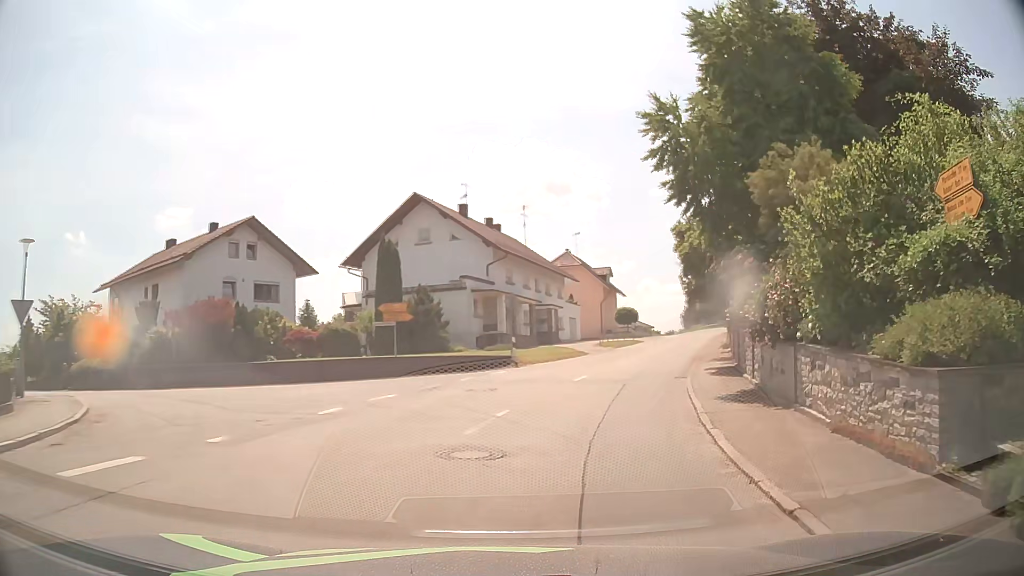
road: secondary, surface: asphalt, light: Day
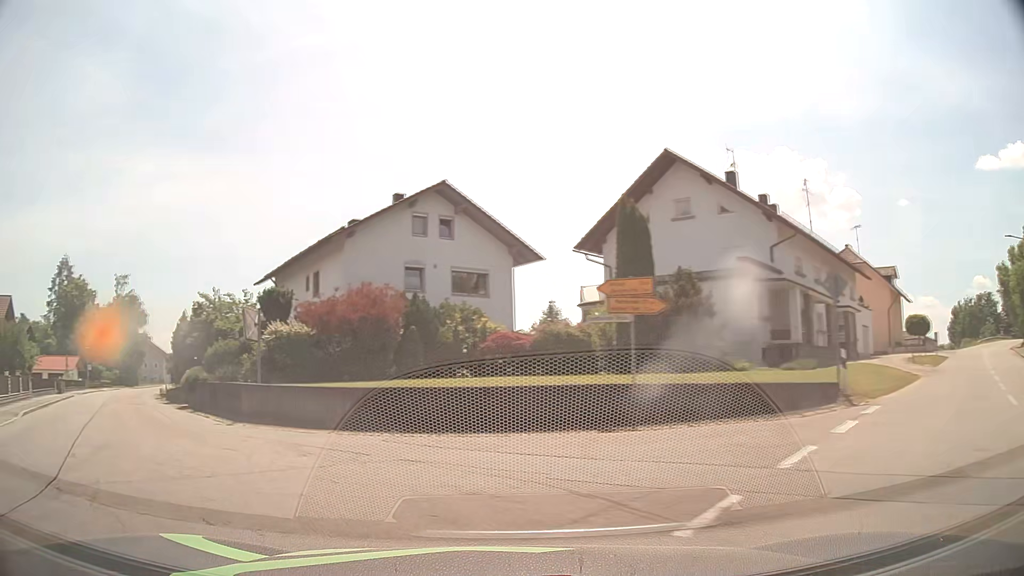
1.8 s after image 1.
(-0.4, +13.0) m; -20°
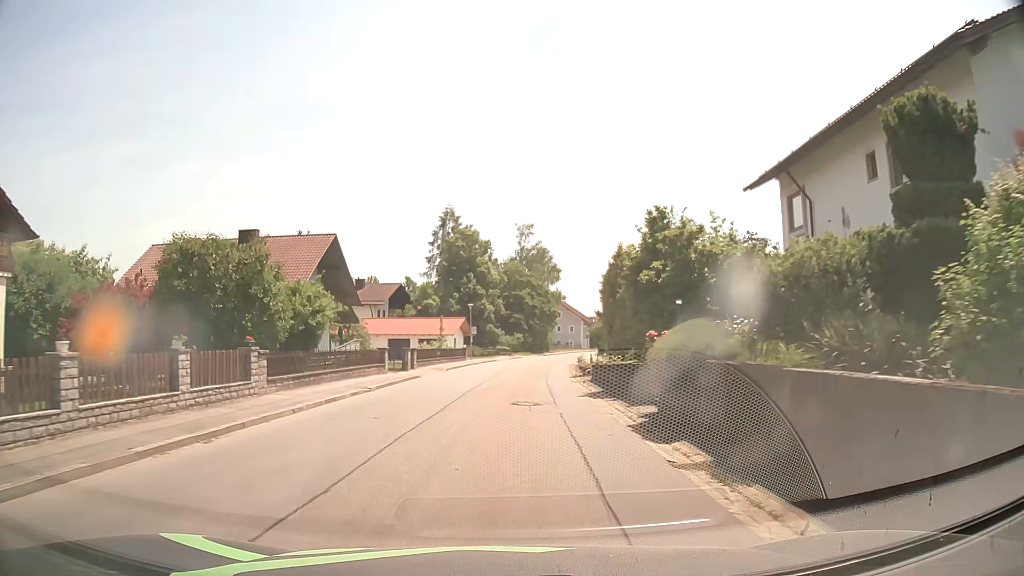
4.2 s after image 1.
(-8.9, +17.1) m; -36°
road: tertiary
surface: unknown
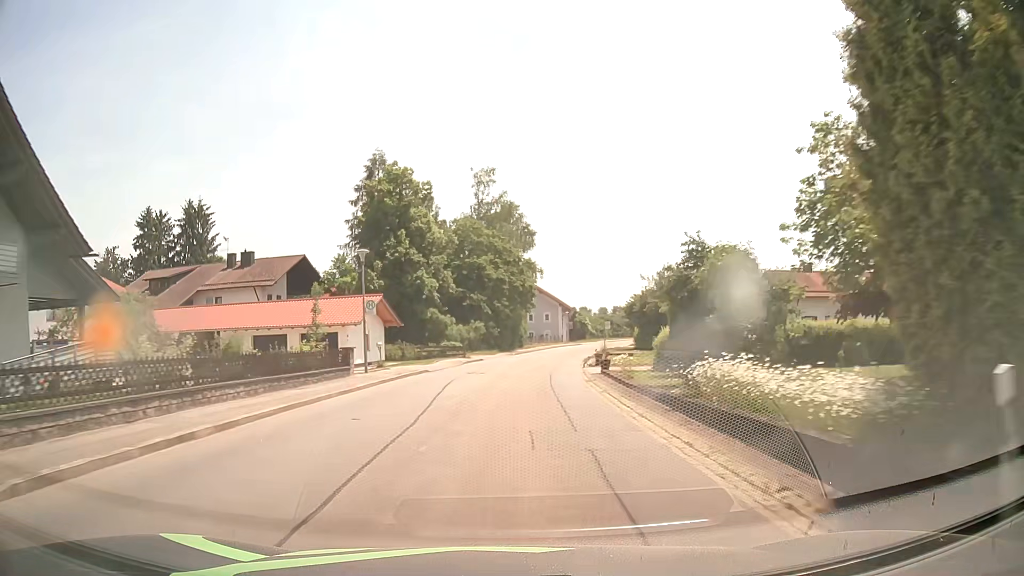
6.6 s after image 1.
(+0.6, +30.5) m; +3°
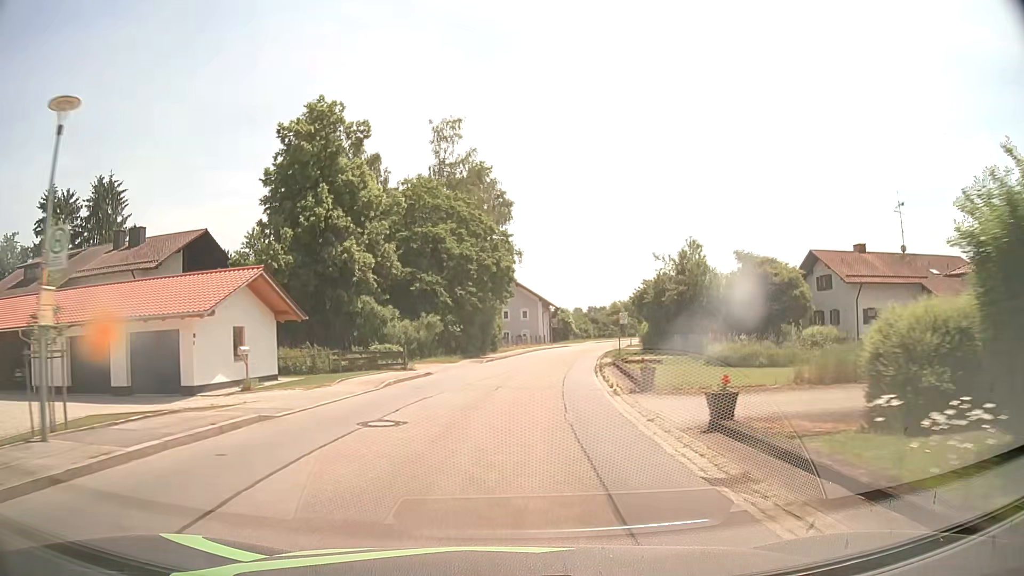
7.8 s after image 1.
(+0.2, +16.7) m; +2°
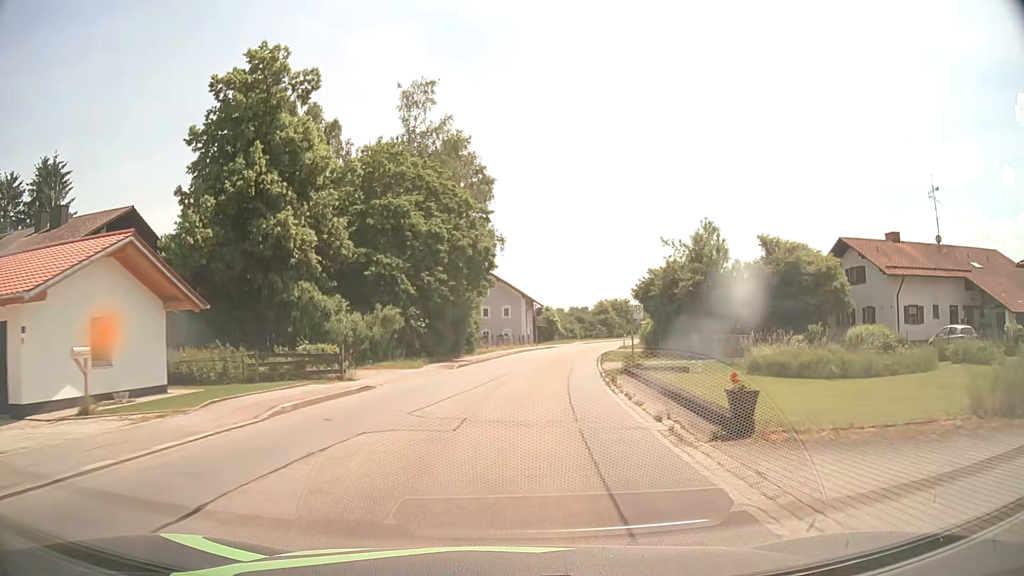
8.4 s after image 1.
(+0.1, +8.2) m; +1°
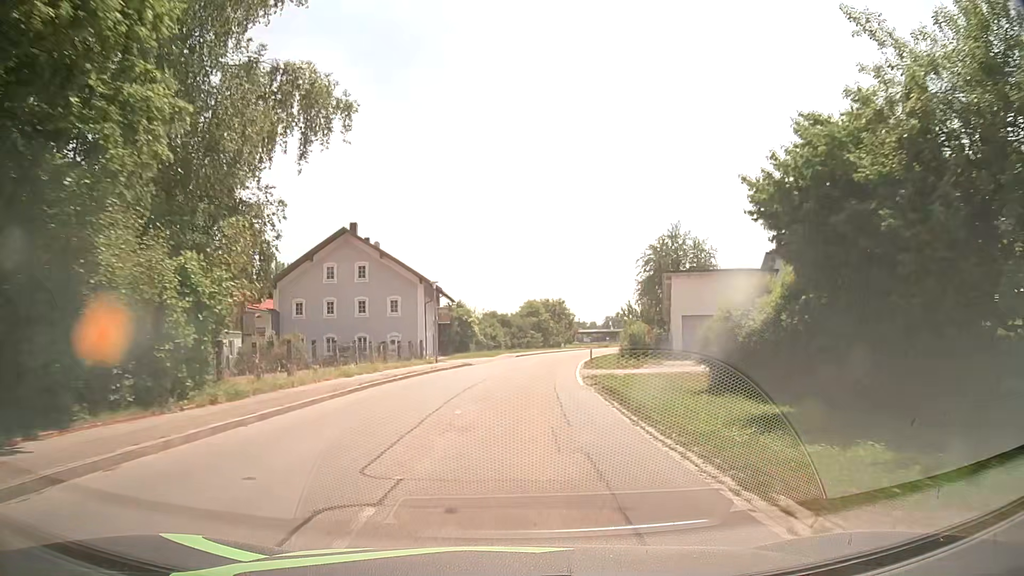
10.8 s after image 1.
(+2.1, +31.9) m; +7°
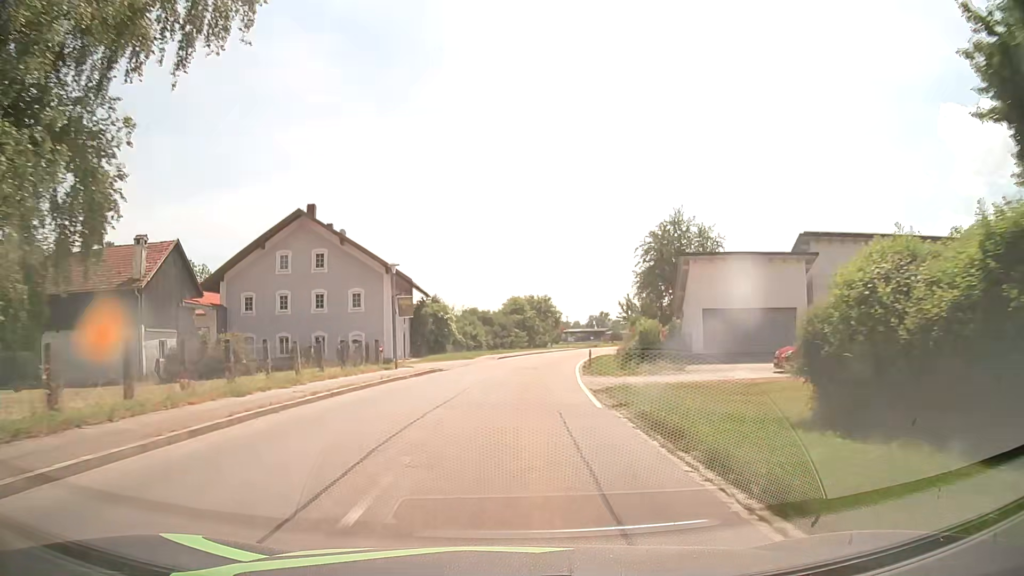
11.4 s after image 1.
(+0.1, +7.9) m; +1°
(0, +10) (+1, +20) (+2, +30) (+3, +40) (+4, +50) (+6, +60) (+8, +69) (+11, +79) (+14, +89) (+17, +98) m
